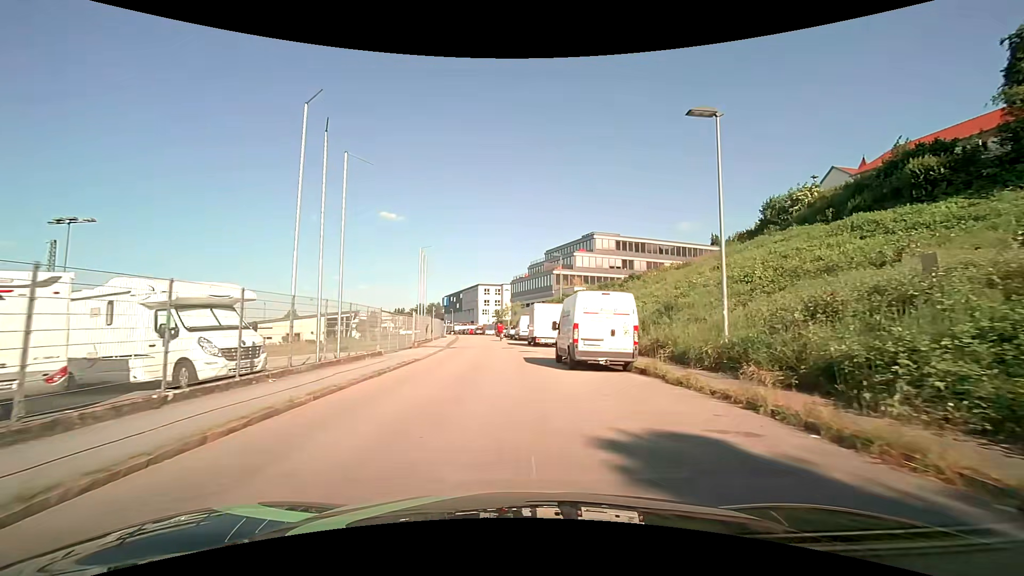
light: Day
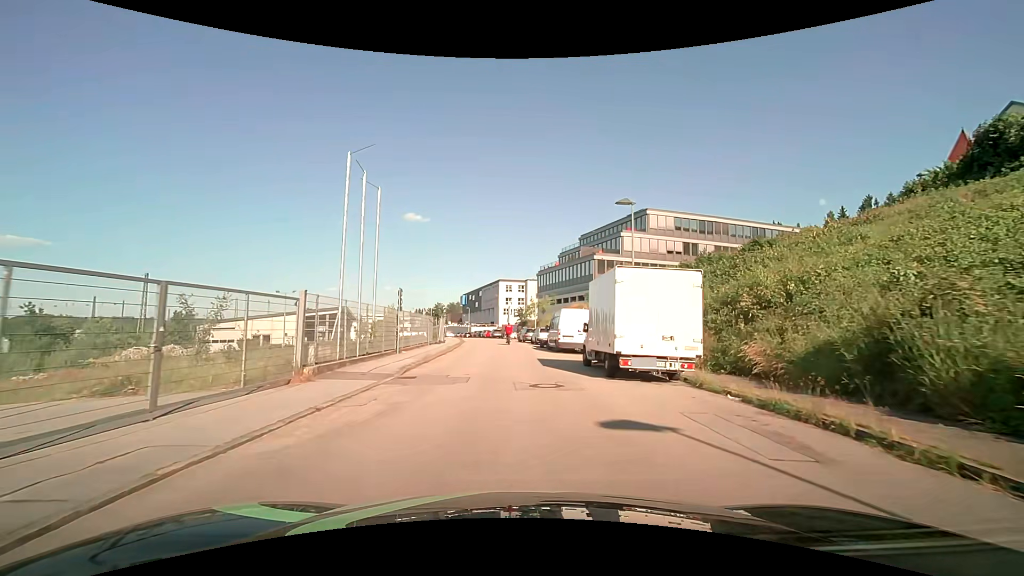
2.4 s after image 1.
(-0.5, +20.8) m; -2°
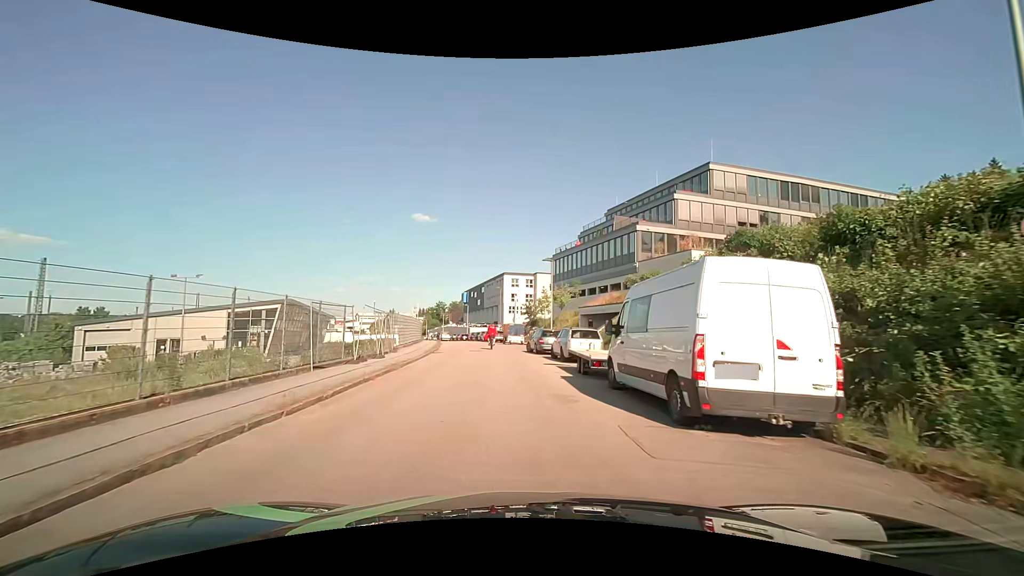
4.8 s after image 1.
(-0.2, +20.6) m; -1°
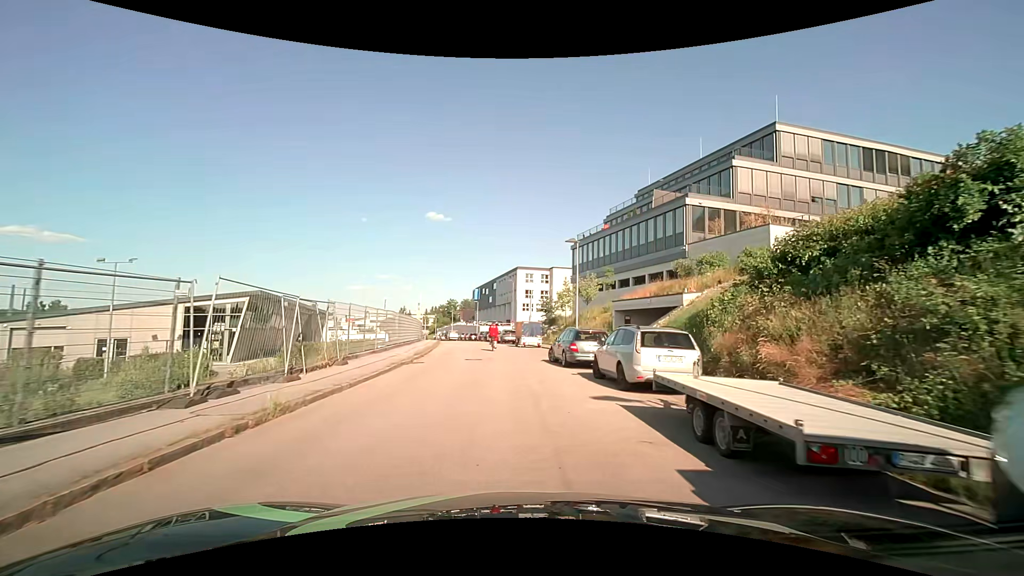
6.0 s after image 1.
(-0.2, +9.7) m; -2°
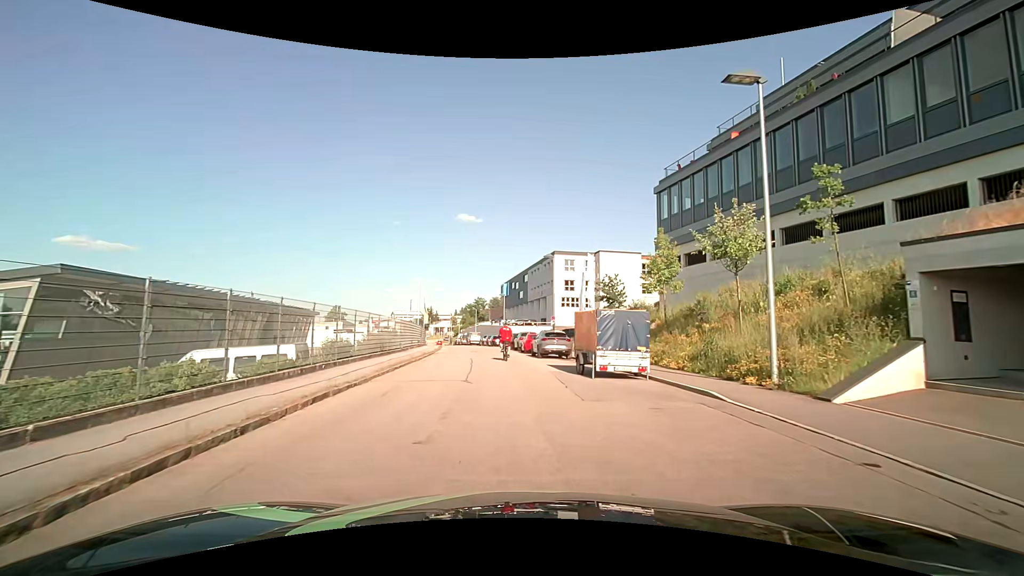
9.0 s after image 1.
(-0.7, +23.7) m; -3°
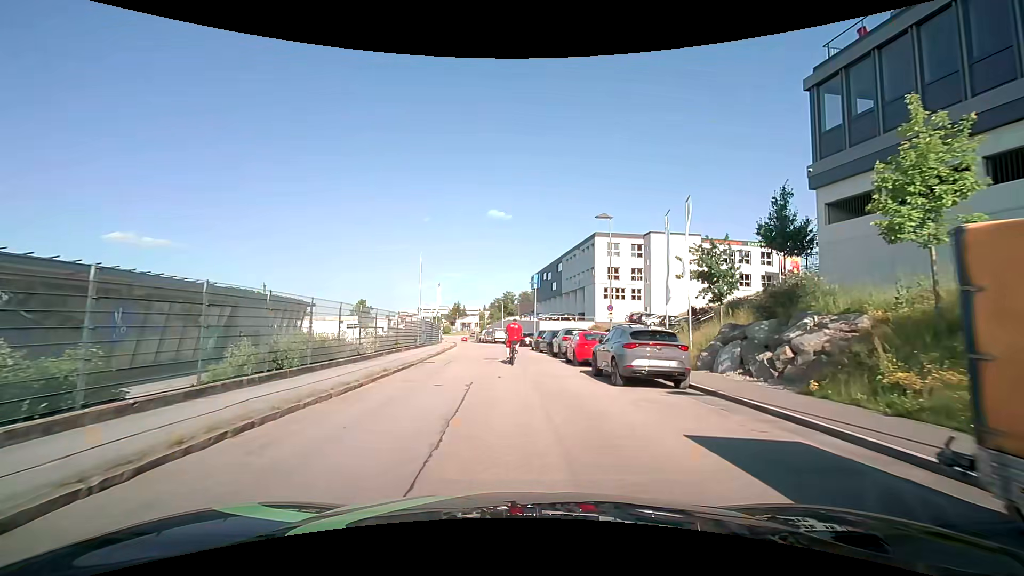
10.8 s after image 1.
(-0.5, +14.2) m; -4°
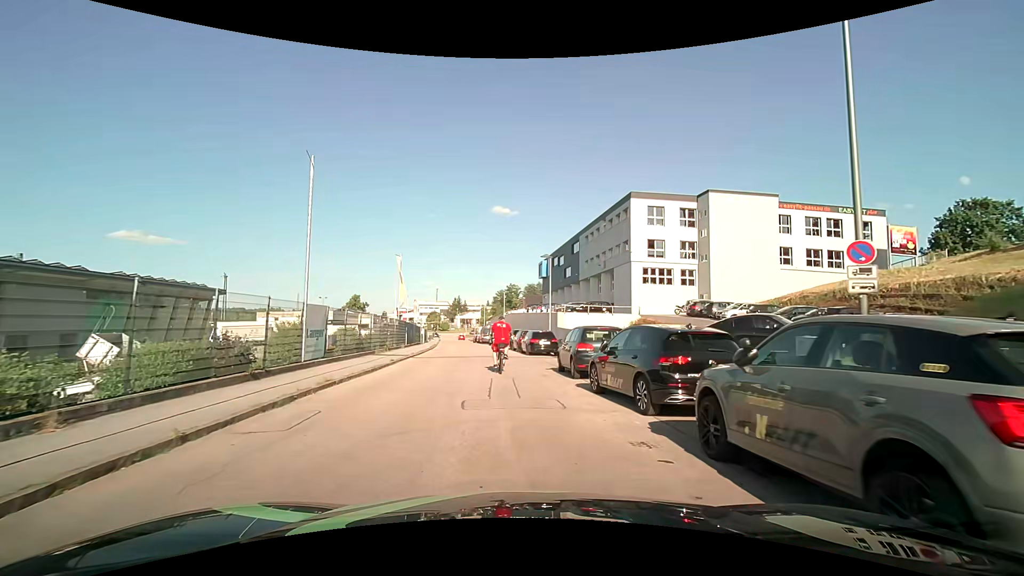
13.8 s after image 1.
(-0.1, +21.1) m; 0°
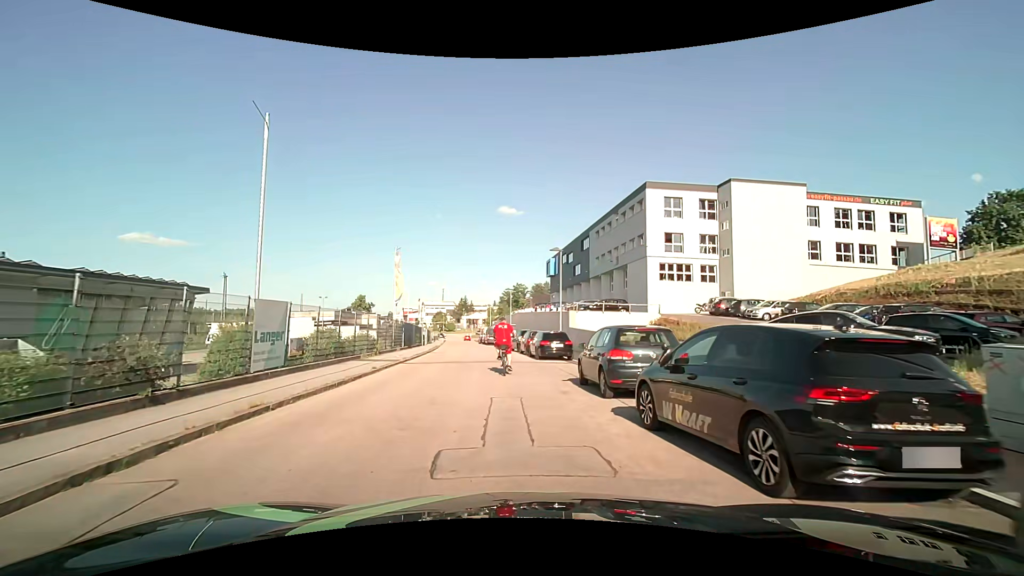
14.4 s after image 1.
(0.0, +3.7) m; -1°
